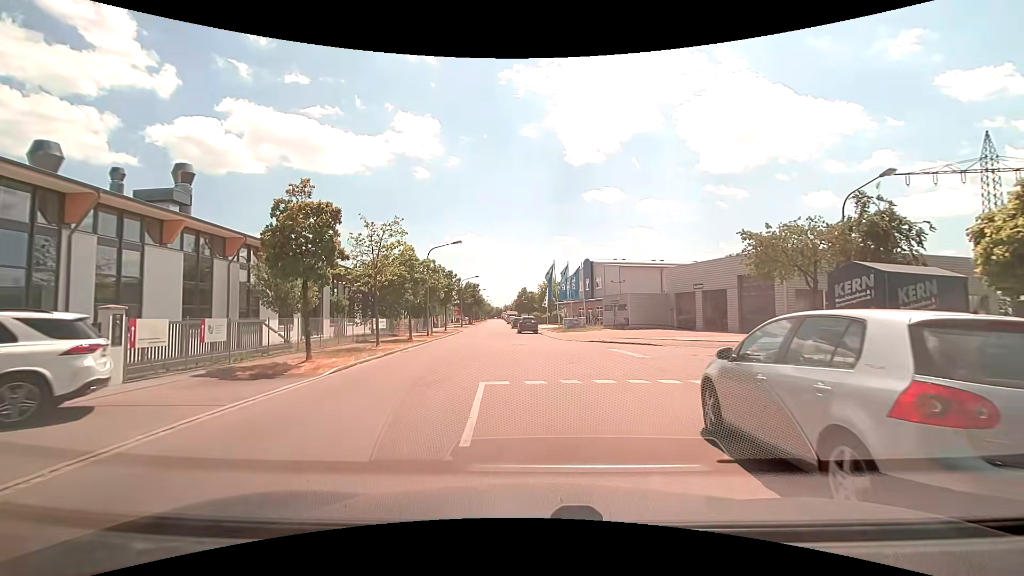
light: Day
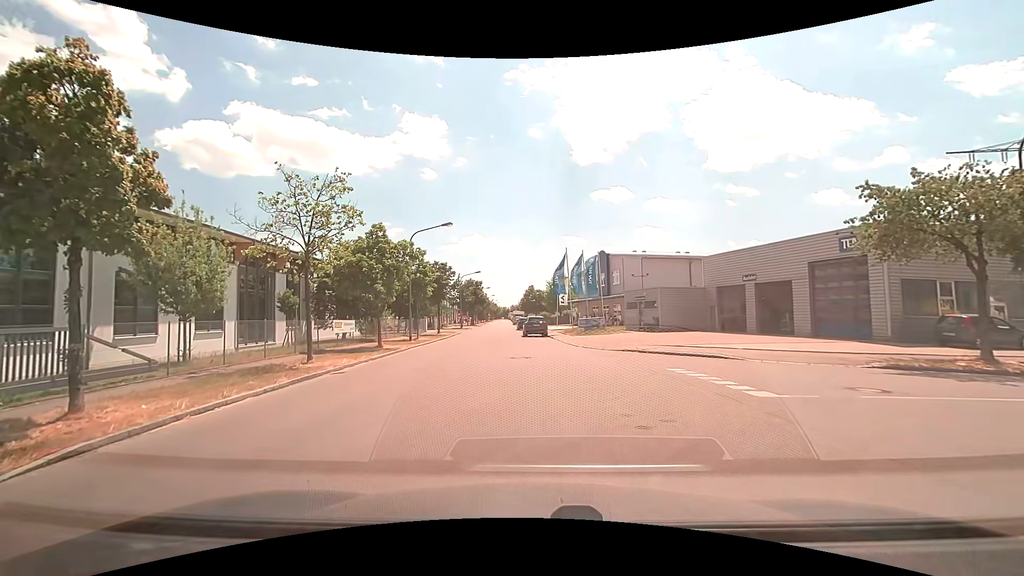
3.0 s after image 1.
(0.0, +8.8) m; -1°
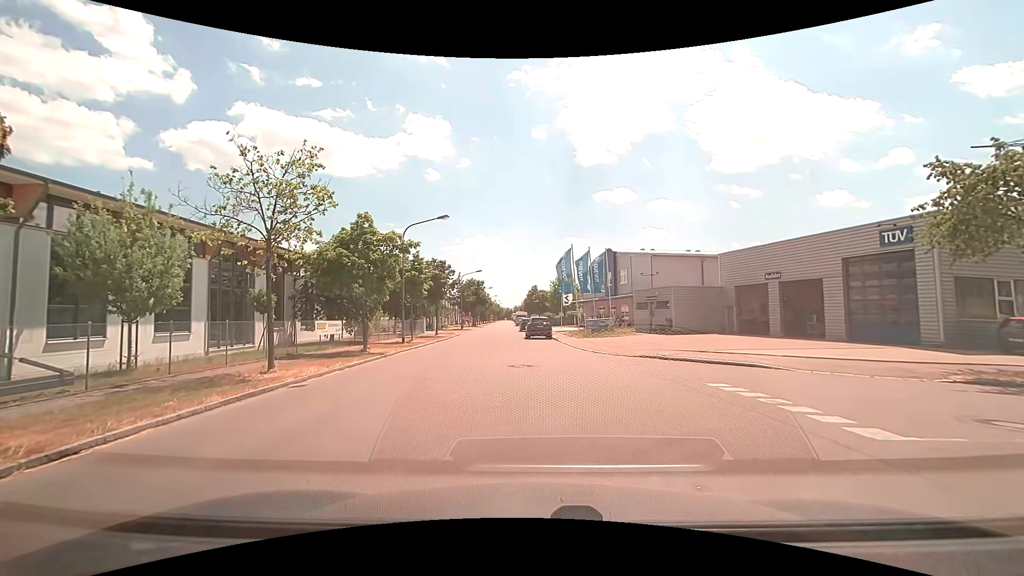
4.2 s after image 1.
(0.0, +2.9) m; -1°
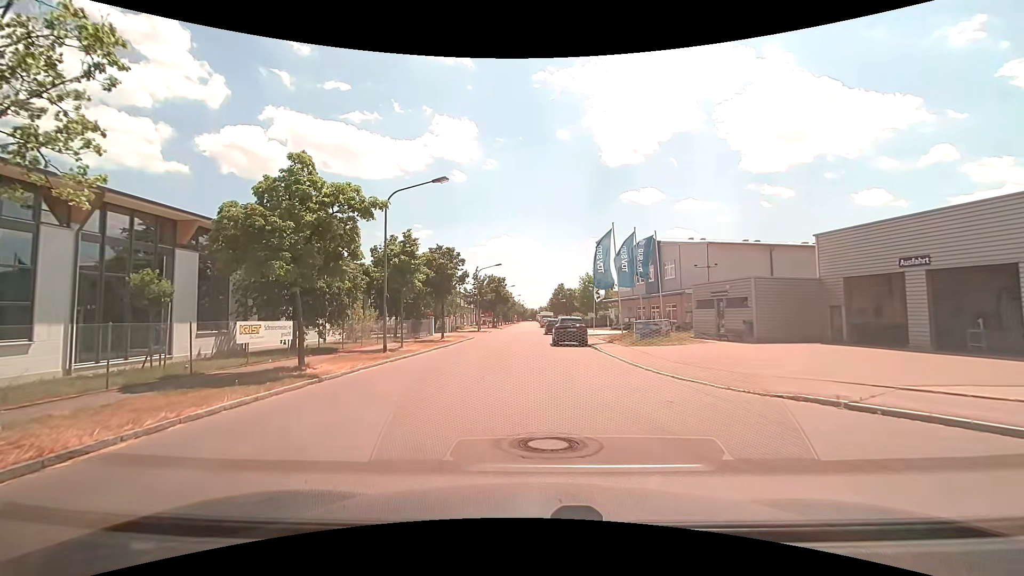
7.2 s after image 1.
(-0.1, +9.5) m; -2°
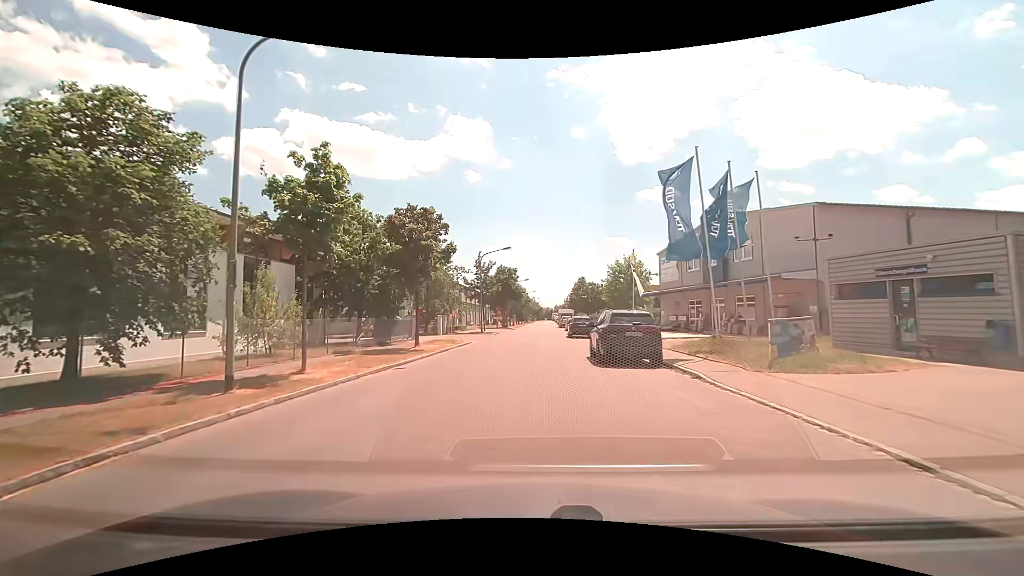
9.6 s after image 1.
(-0.4, +14.0) m; -2°
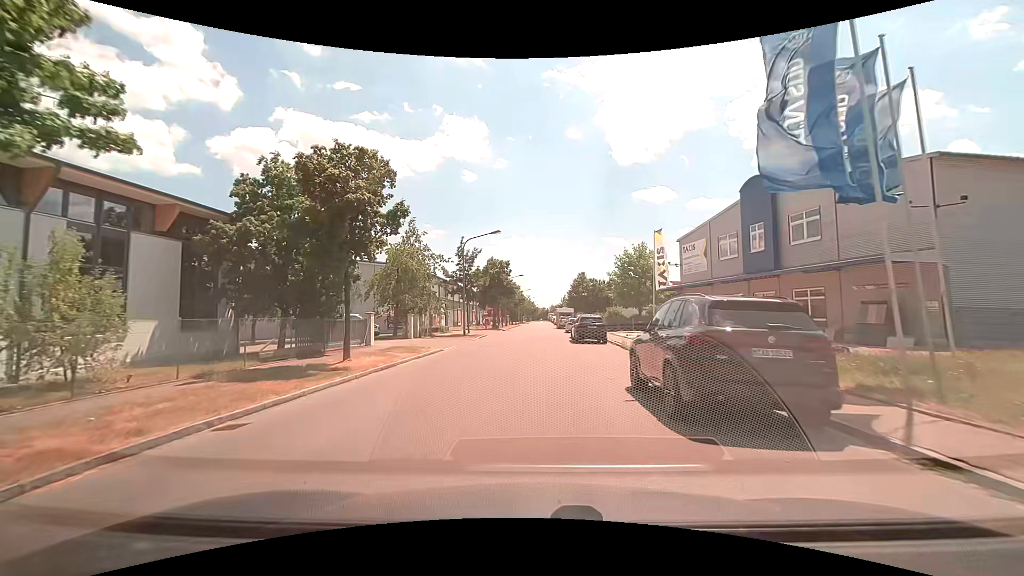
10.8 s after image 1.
(0.0, +9.3) m; 0°
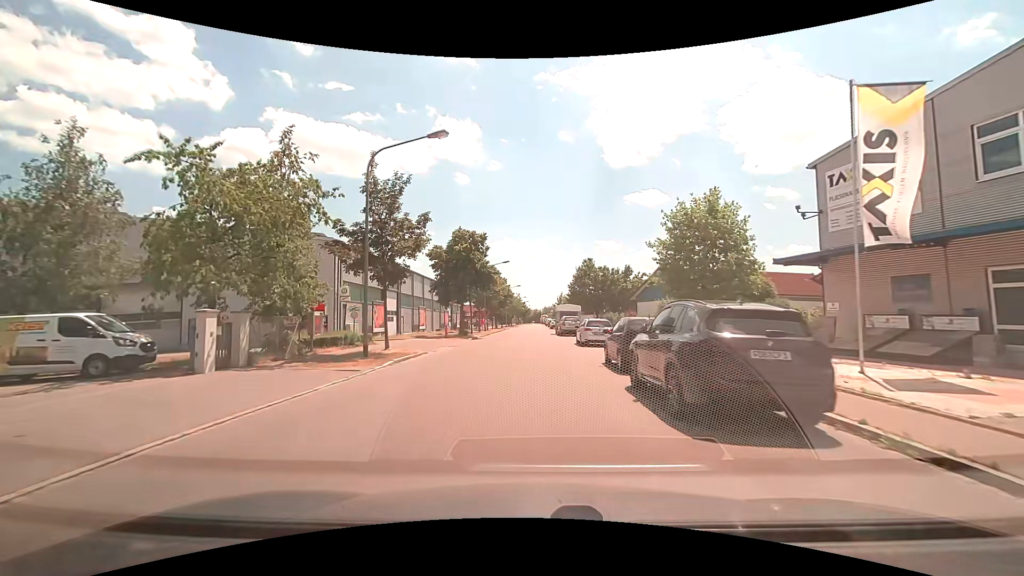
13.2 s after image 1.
(+0.2, +22.3) m; +1°
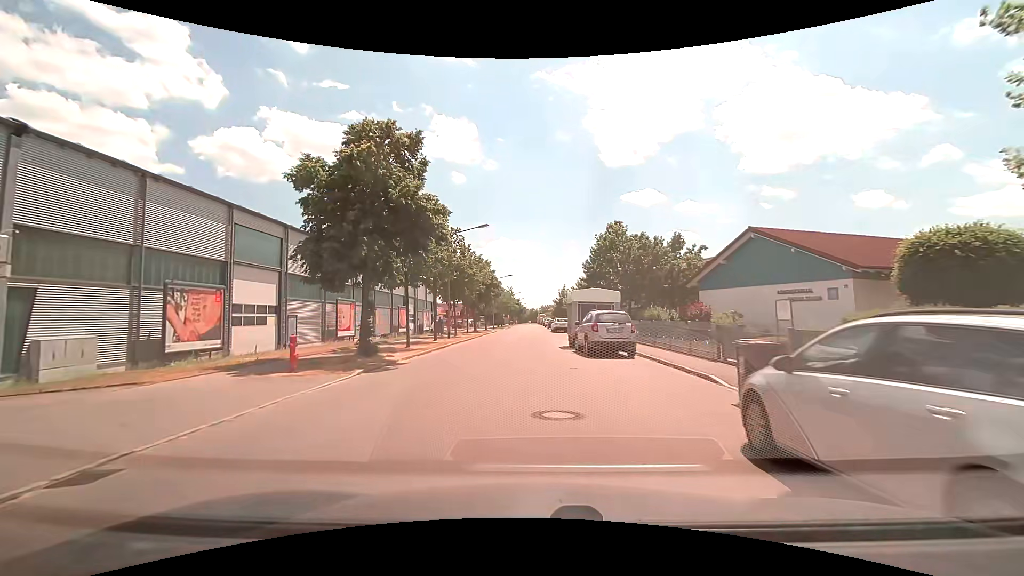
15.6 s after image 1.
(0.0, +23.7) m; 0°
(0, +10) (0, +20) (0, +30) (0, +40) (0, +50) (0, +60) (0, +70) (0, +80) (0, +90) (0, +100) m
